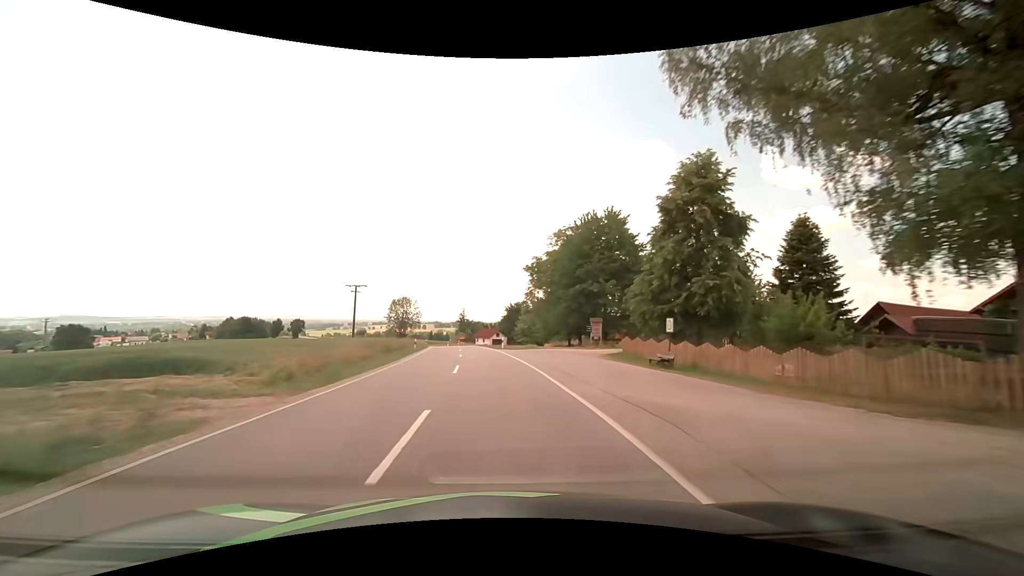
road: secondary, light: Day
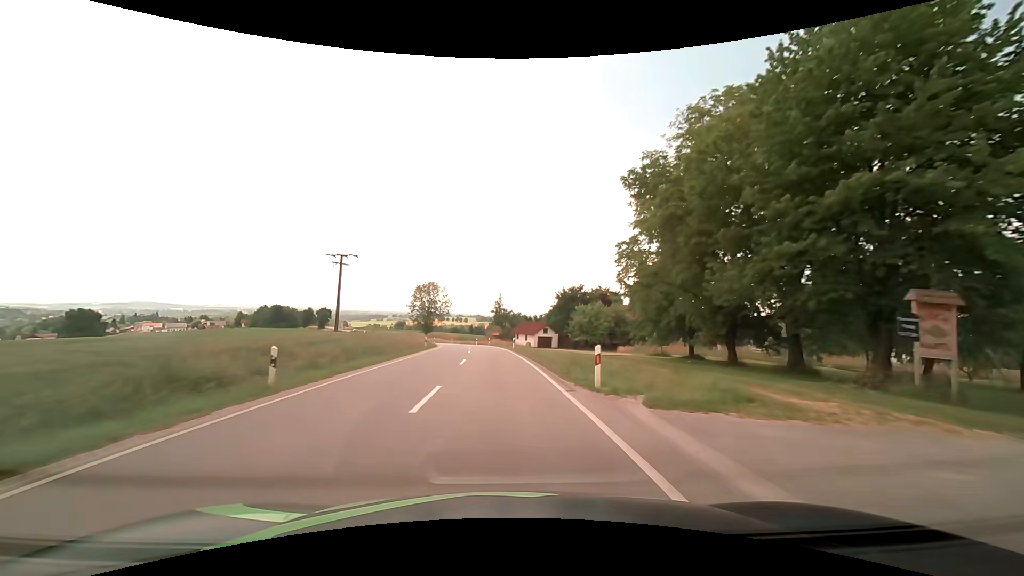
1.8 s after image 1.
(-1.3, +32.6) m; -5°
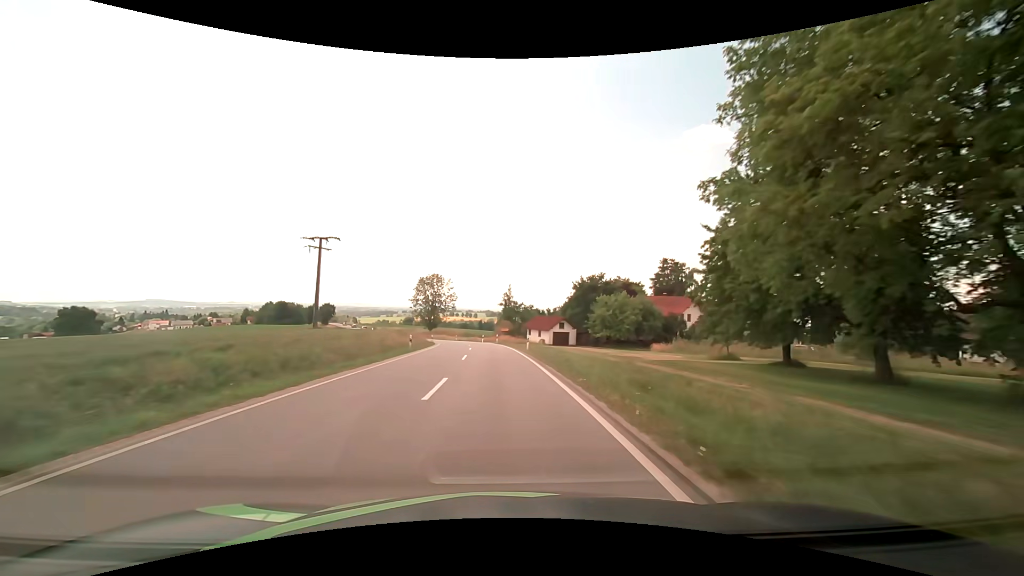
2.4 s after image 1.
(-0.1, +10.9) m; -1°
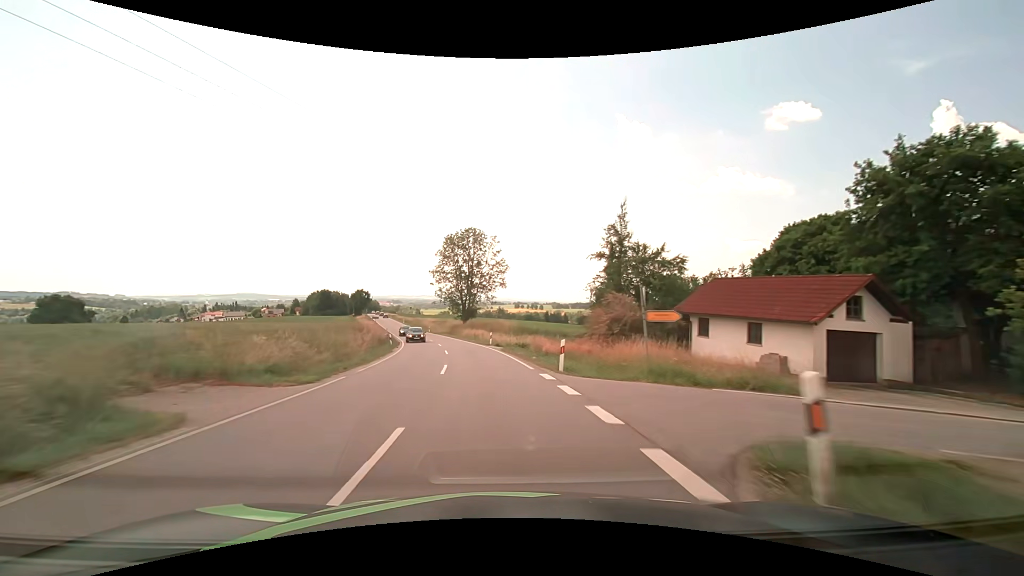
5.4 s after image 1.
(-2.9, +54.7) m; -7°
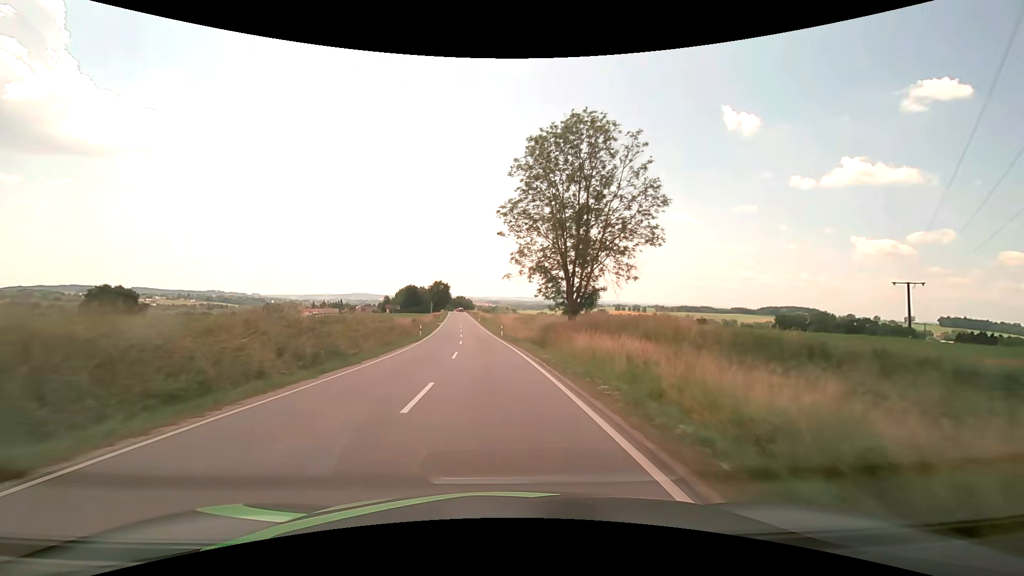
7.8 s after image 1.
(-4.2, +43.1) m; -11°
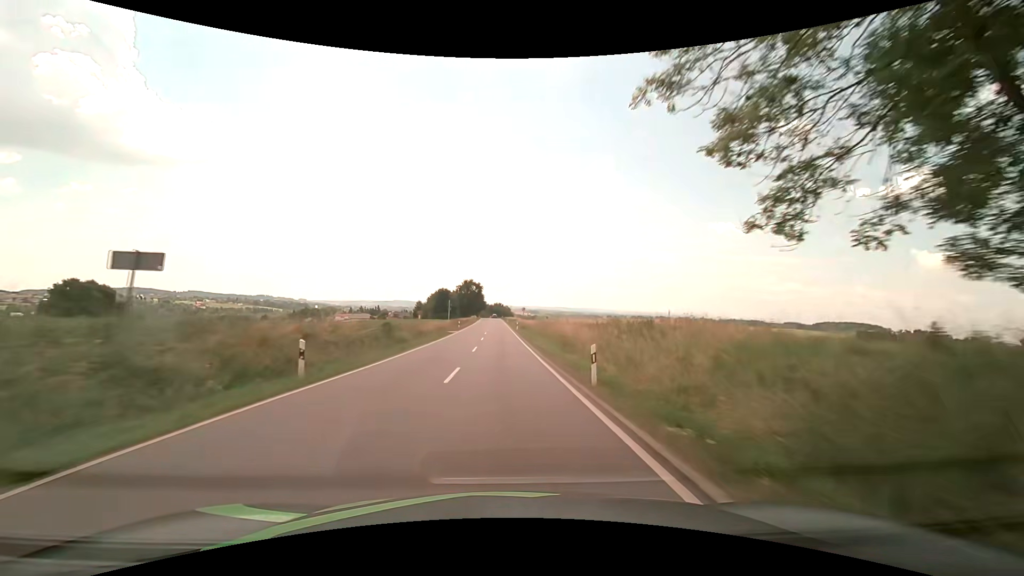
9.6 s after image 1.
(-1.6, +32.2) m; -5°
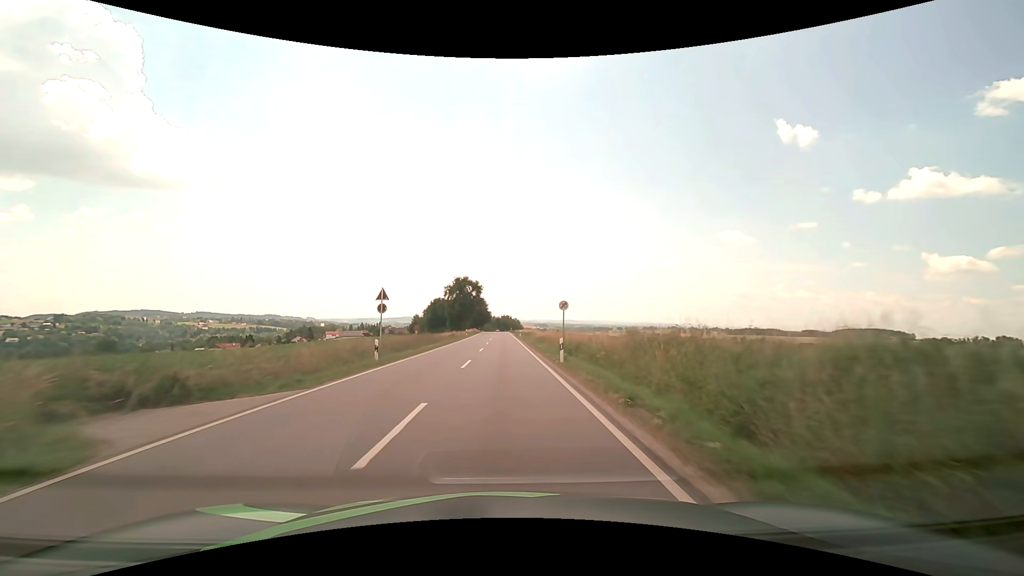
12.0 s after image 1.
(-0.4, +42.8) m; -1°
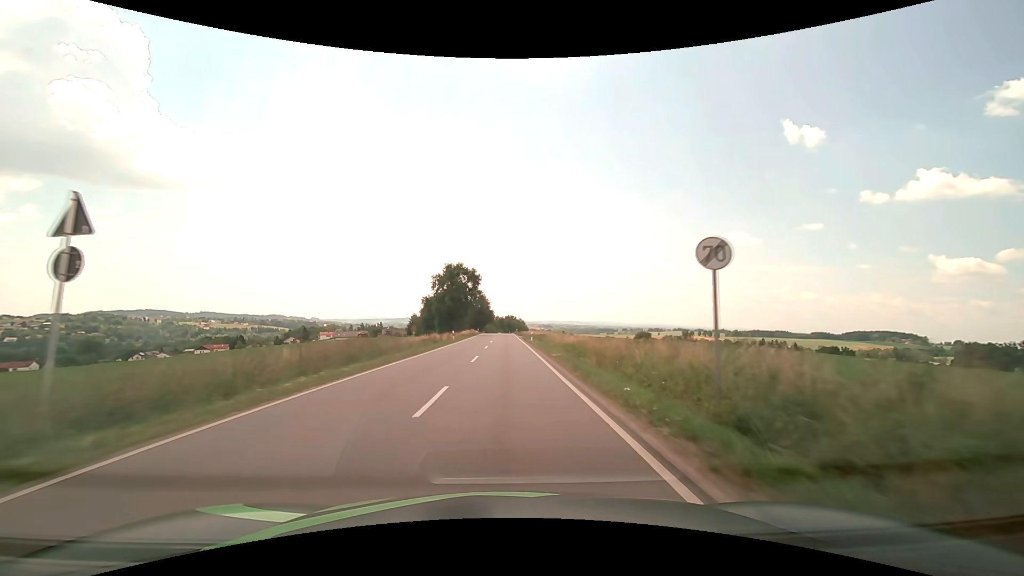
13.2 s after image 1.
(-0.1, +21.5) m; 0°
(0, +10) (0, +20) (0, +30) (0, +40) (0, +50) (0, +60) (0, +70) (0, +80) (0, +90) (0, +100) m
